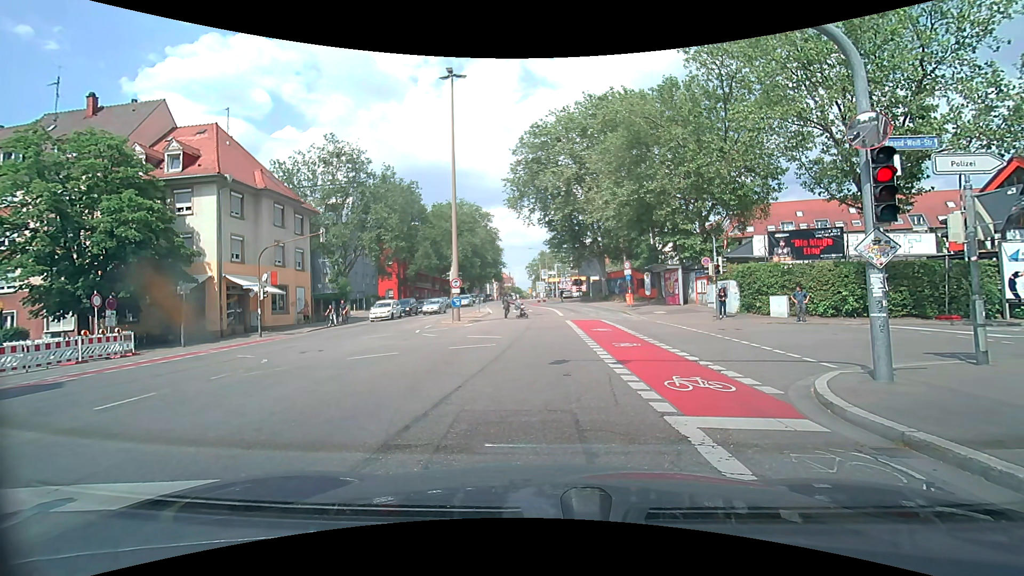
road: secondary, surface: asphalt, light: Day
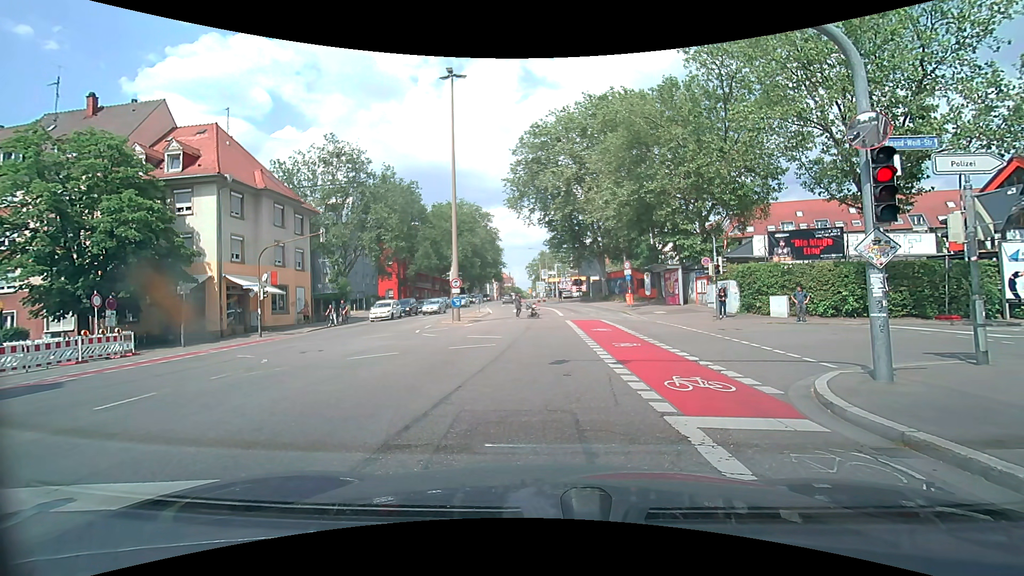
(0.0, 0.0) m; 0°
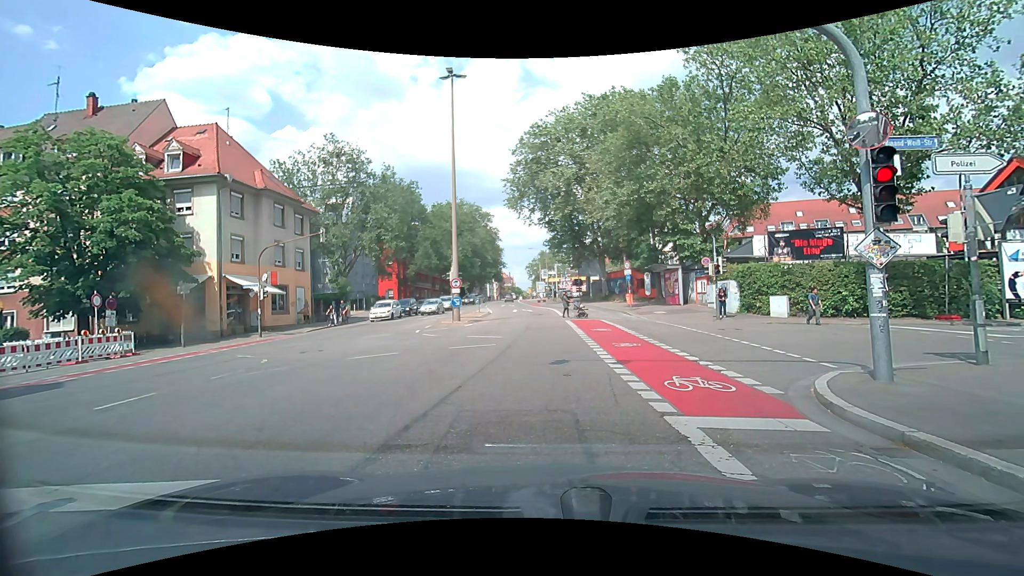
(0.0, 0.0) m; 0°
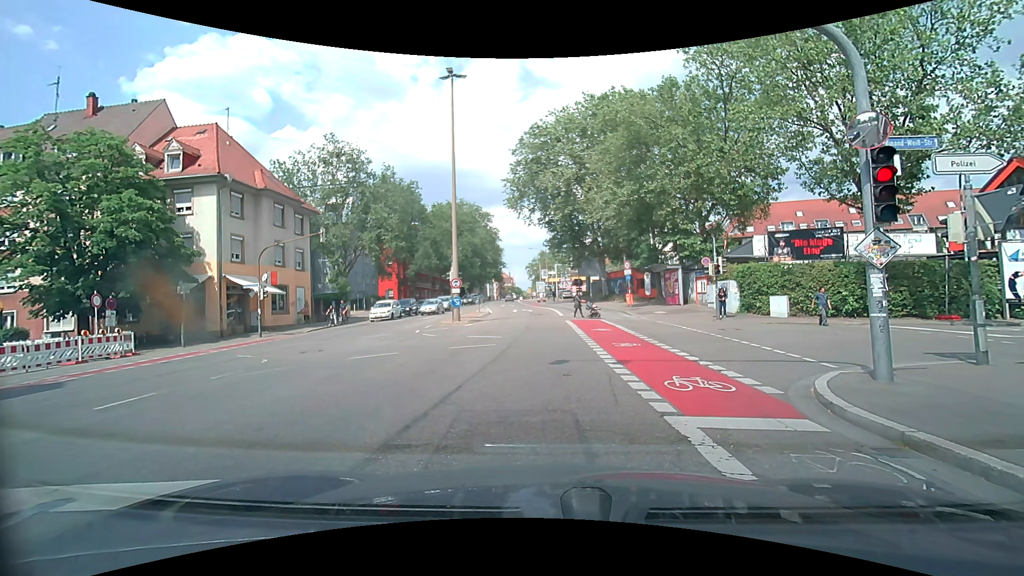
(0.0, 0.0) m; 0°
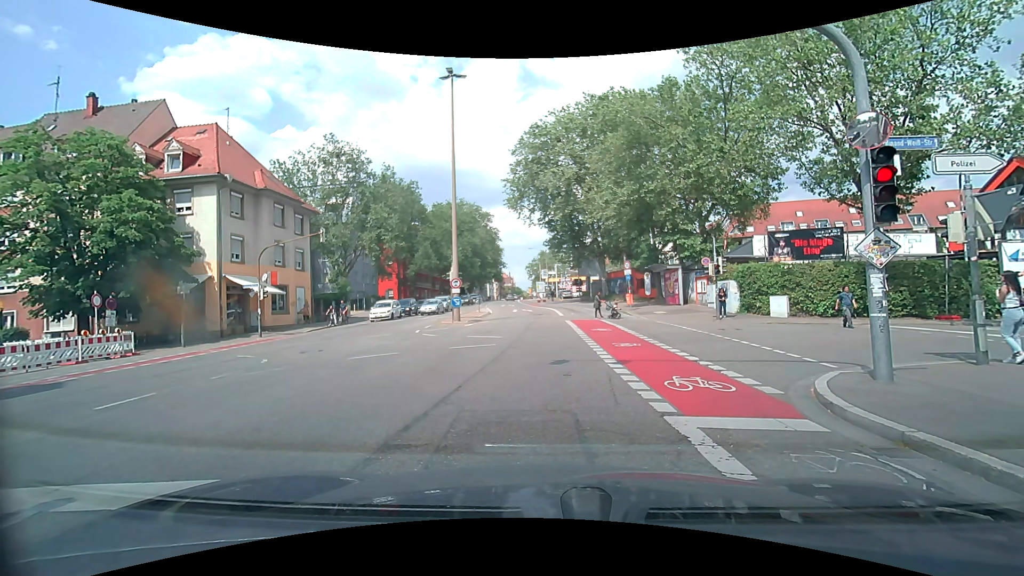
(0.0, 0.0) m; 0°
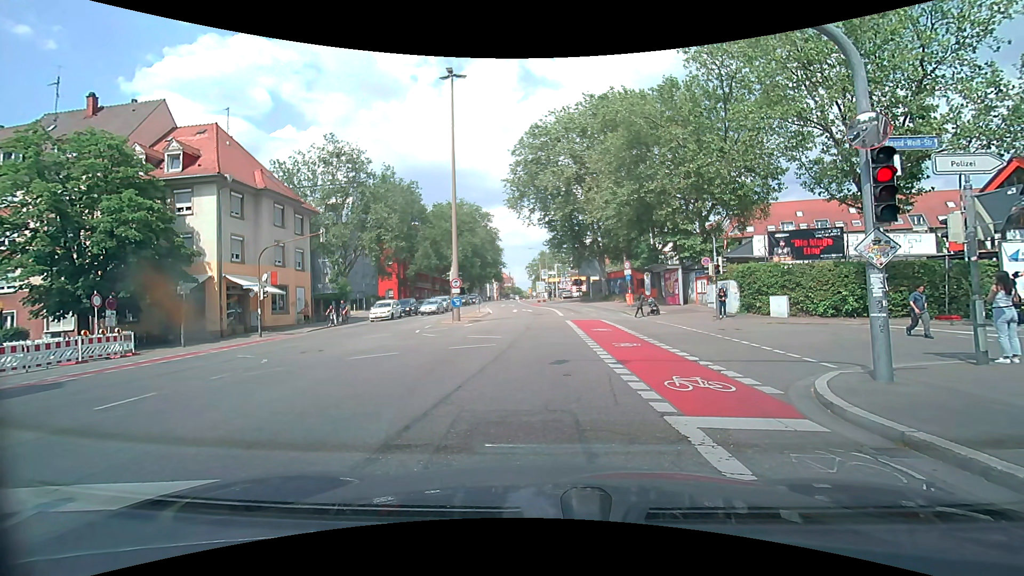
(0.0, 0.0) m; 0°
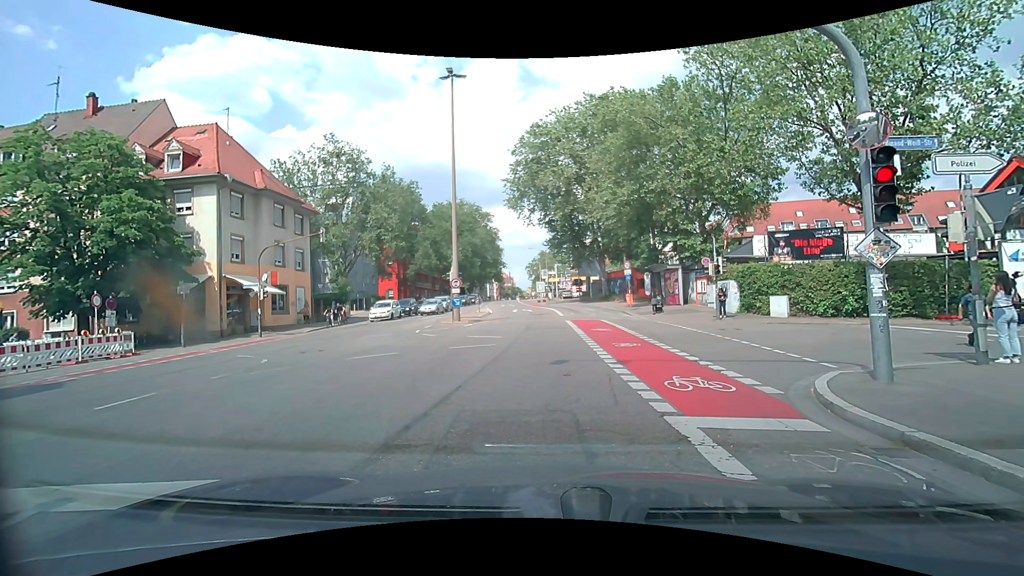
(0.0, 0.0) m; 0°
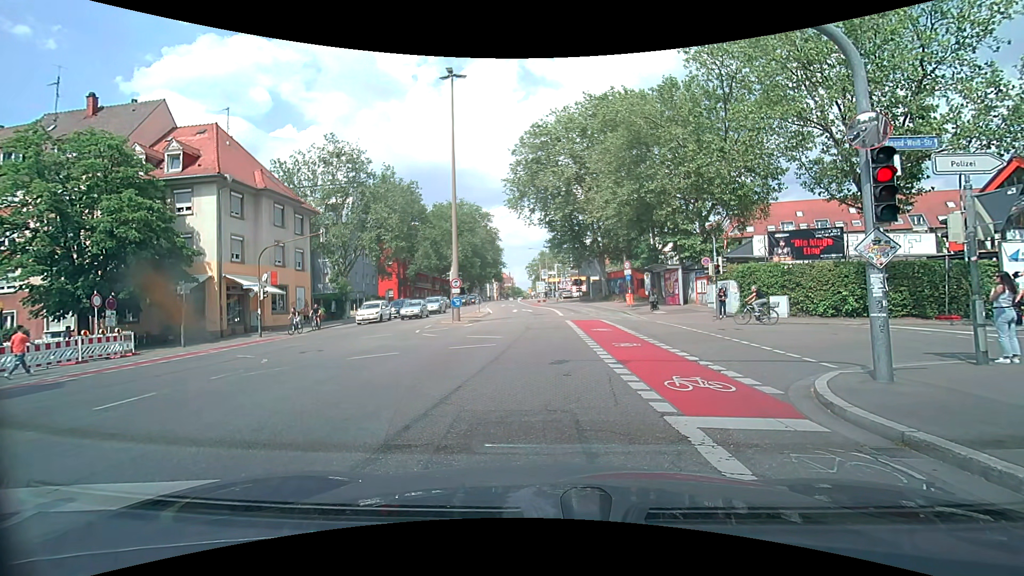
(0.0, 0.0) m; 0°
(0, +10) (0, +20) (+1, +30) (0, +40) (0, +50) (-1, +60) (-2, +70) (-3, +80) (-4, +90) (-4, +100) m
